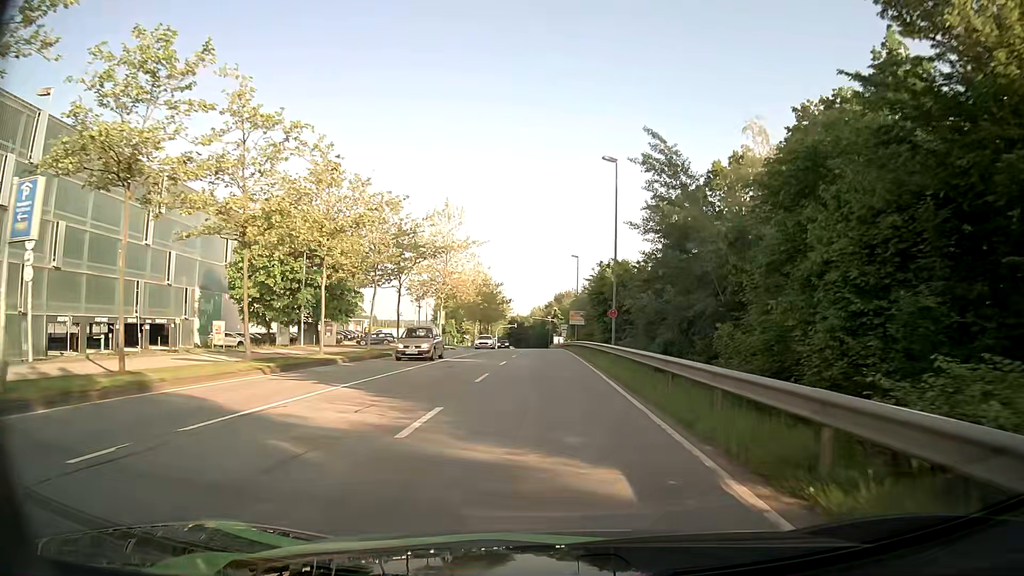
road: secondary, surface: asphalt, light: Day
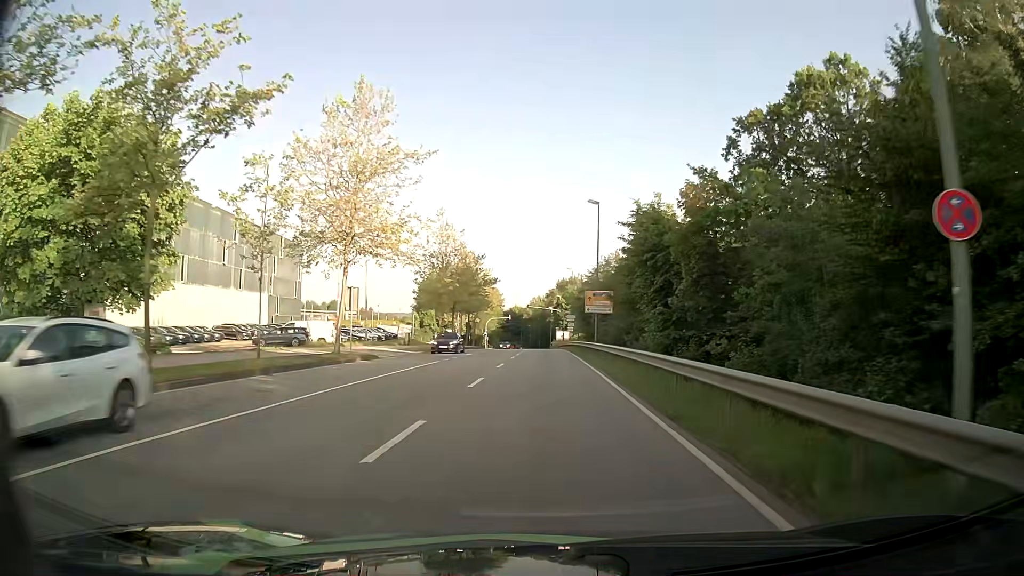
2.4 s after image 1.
(-0.1, +29.0) m; 0°
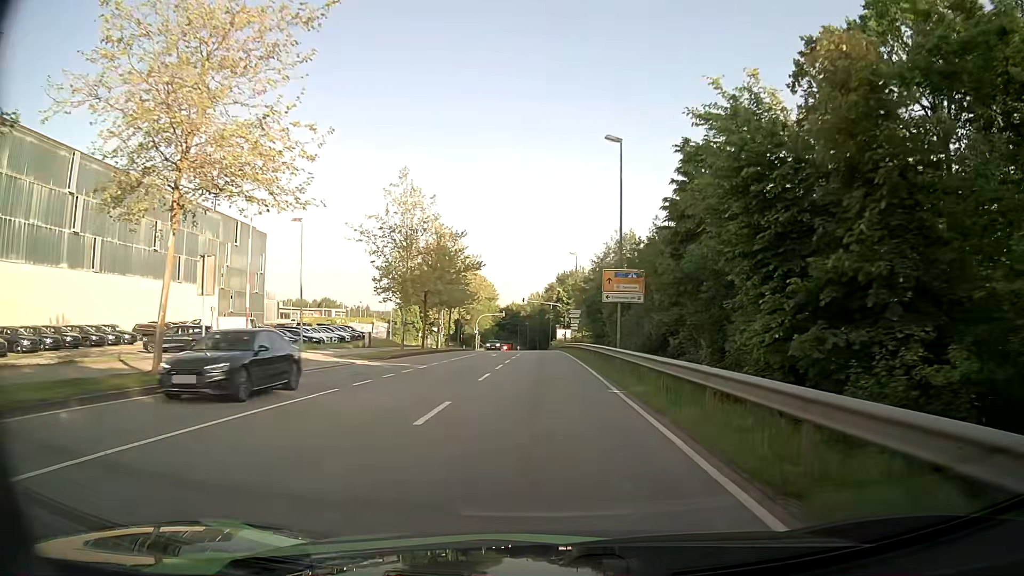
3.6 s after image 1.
(+0.1, +15.1) m; 0°
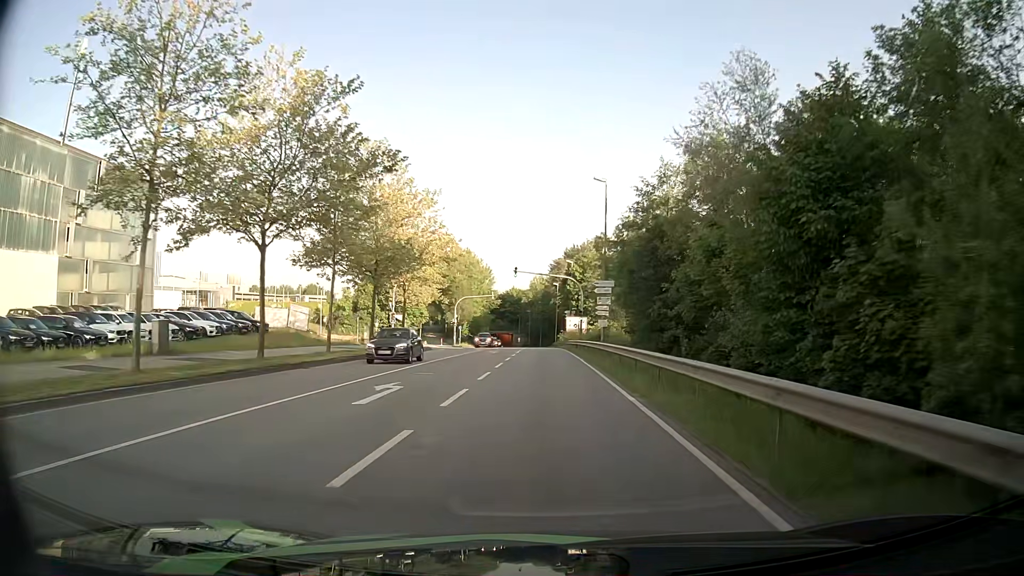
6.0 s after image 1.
(-0.1, +31.3) m; -1°
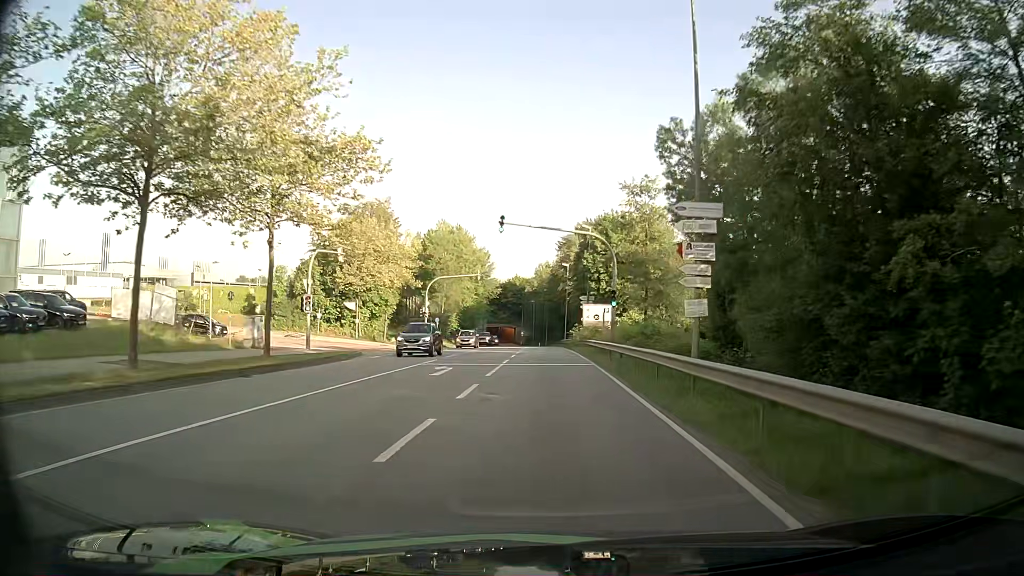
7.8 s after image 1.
(-0.1, +23.1) m; 0°
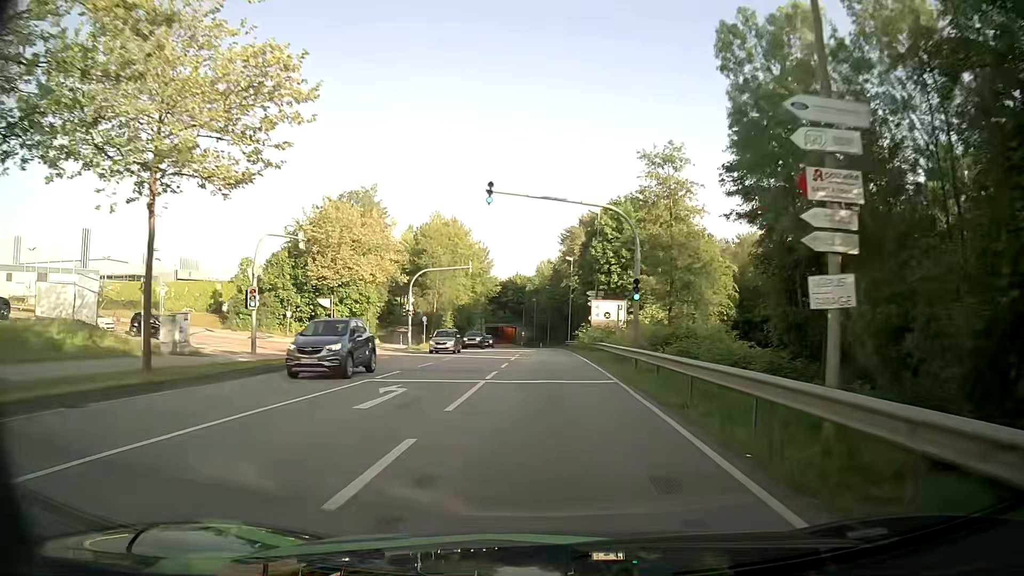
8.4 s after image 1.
(0.0, +7.7) m; 0°
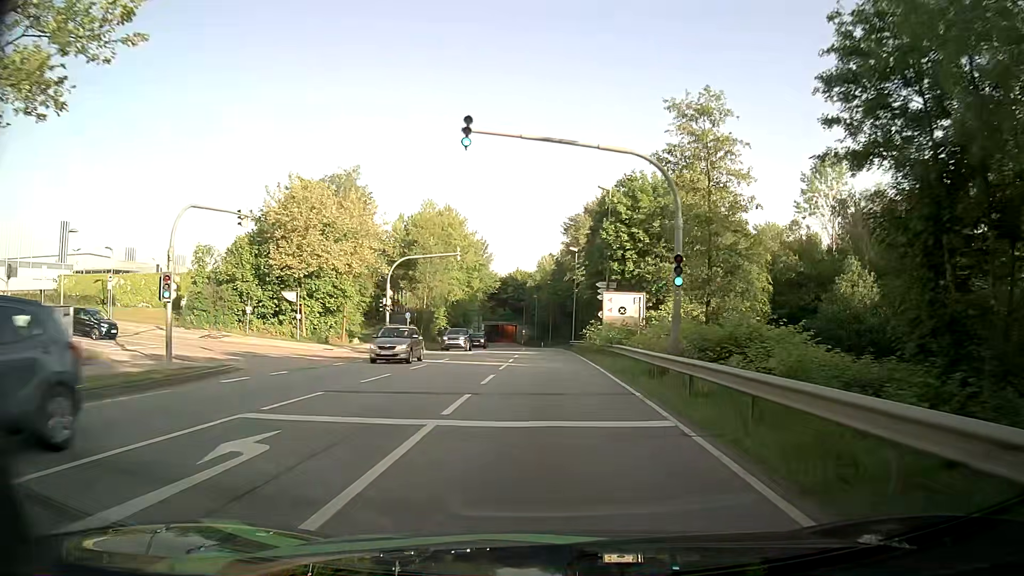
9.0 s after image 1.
(-0.1, +7.7) m; 0°
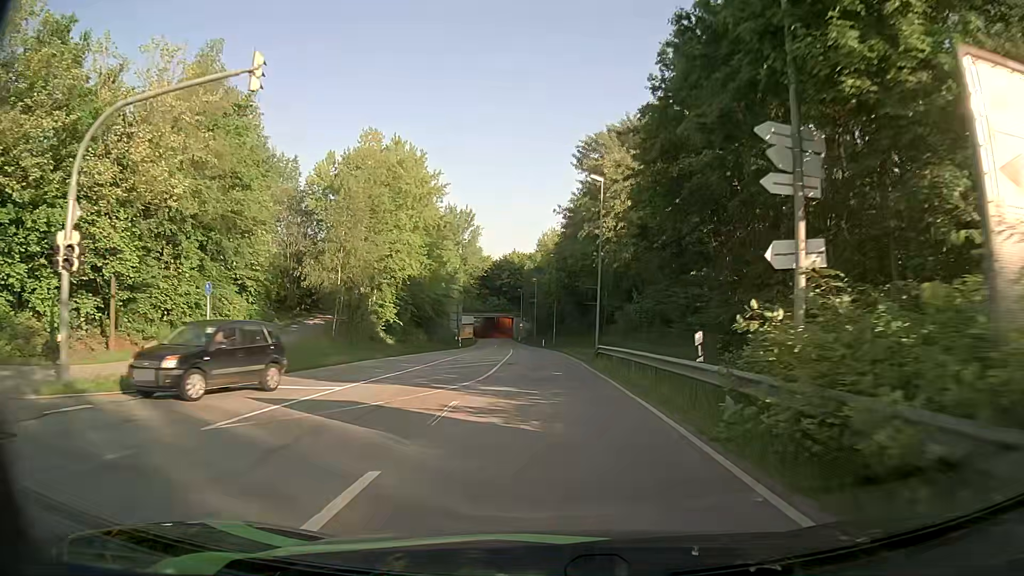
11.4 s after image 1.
(-0.2, +31.3) m; 0°
(0, +10) (0, +20) (0, +30) (-1, +40) (-1, +50) (-2, +60) (-2, +70) (-3, +80) (-4, +90) (-5, +100) m
